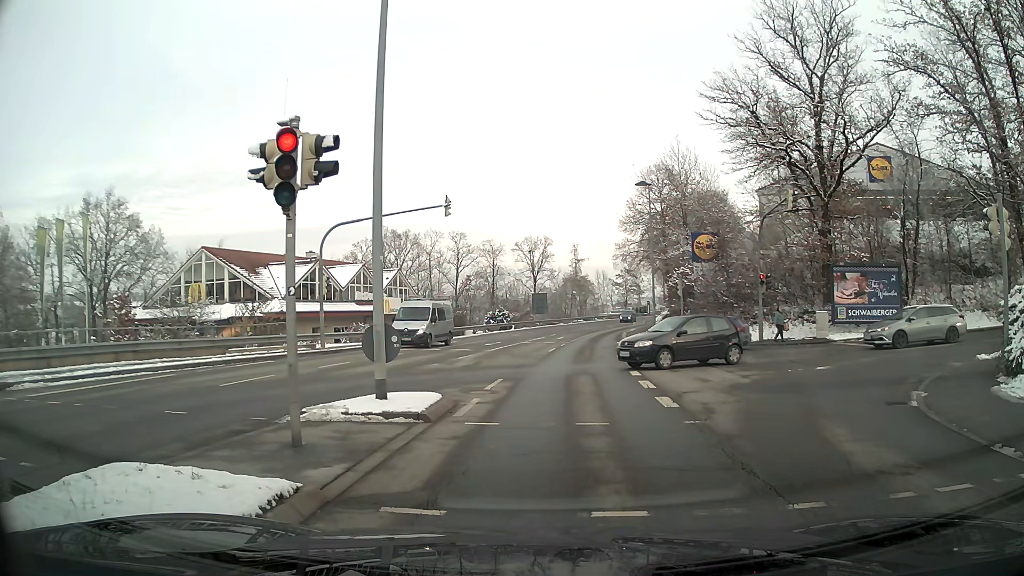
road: tertiary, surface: asphalt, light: Day
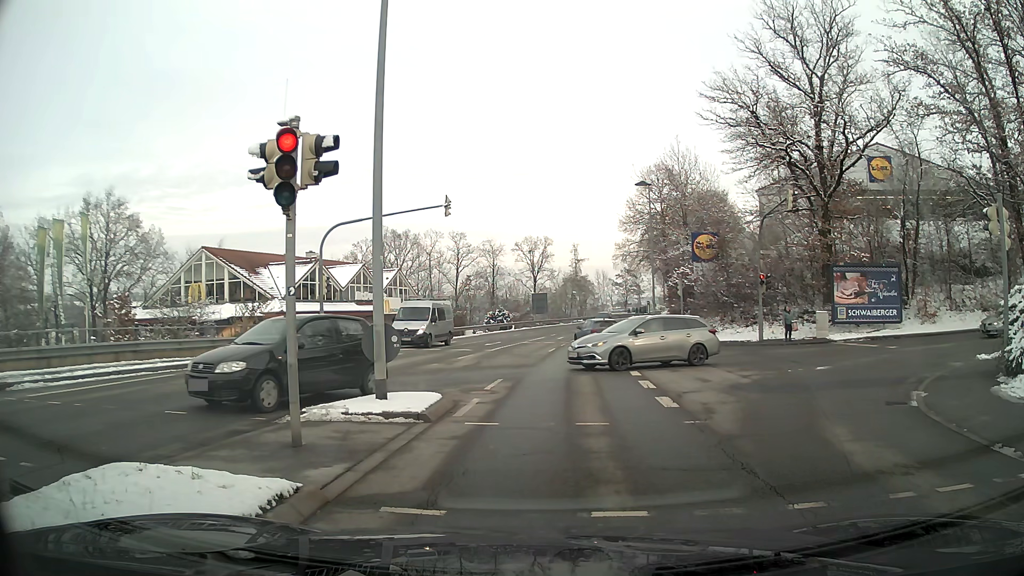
(0.0, 0.0) m; 0°
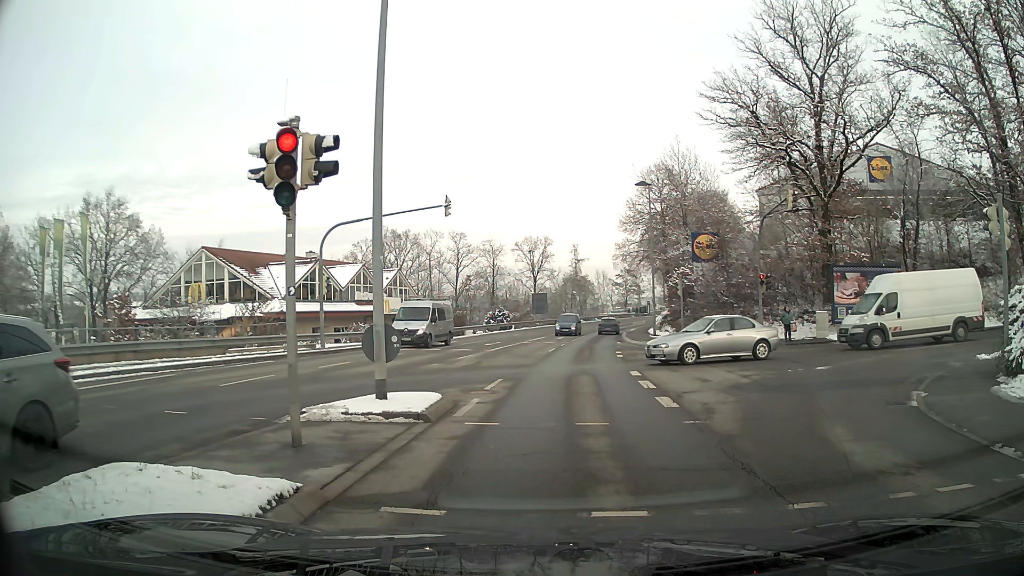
(0.0, 0.0) m; 0°
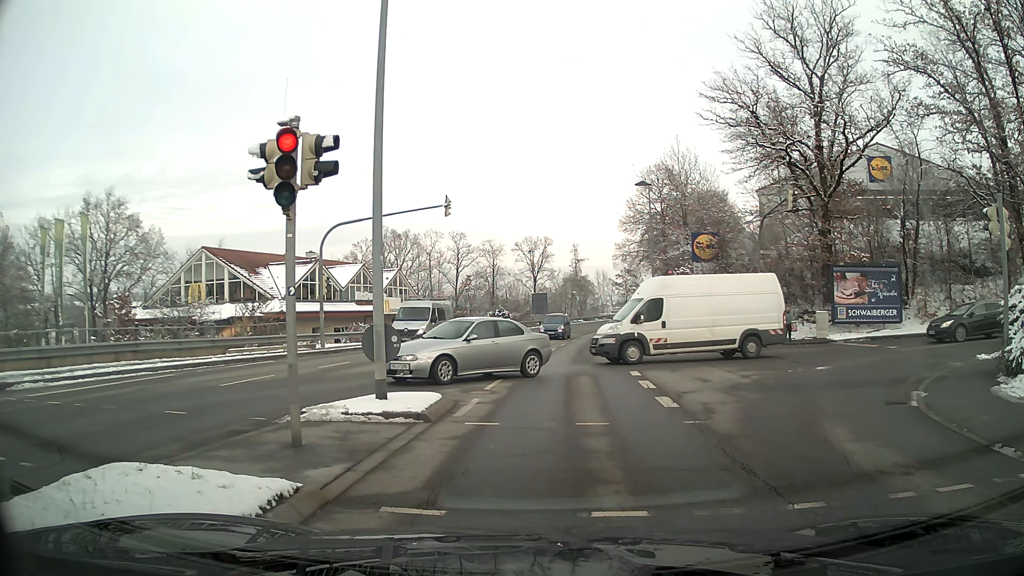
(0.0, 0.0) m; 0°
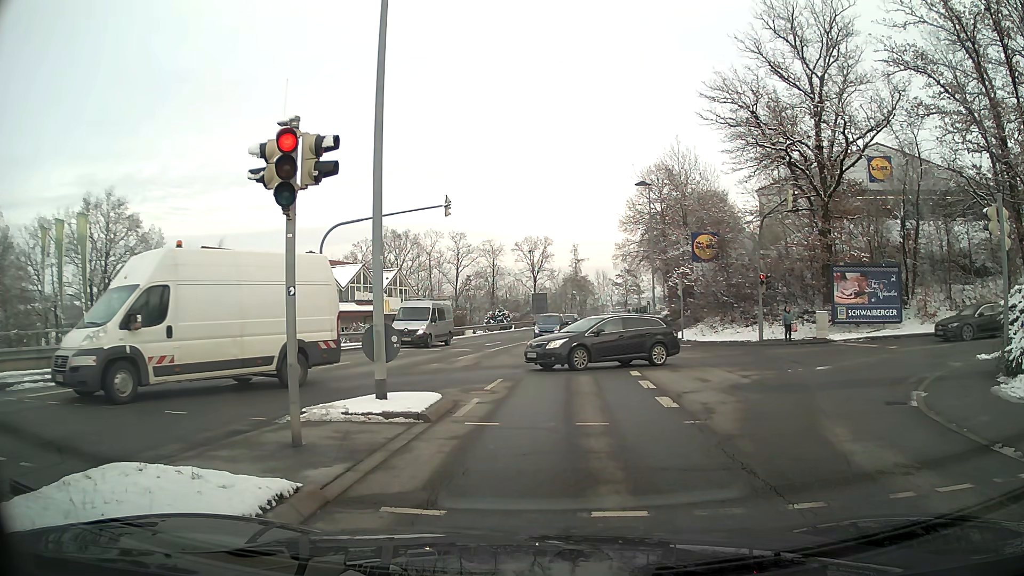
(0.0, 0.0) m; 0°
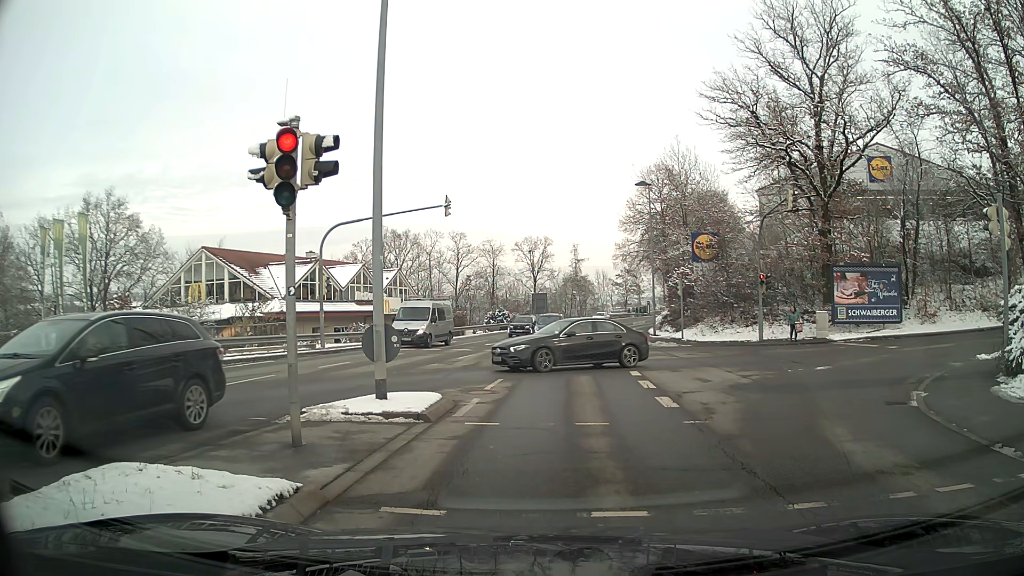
(0.0, 0.0) m; 0°
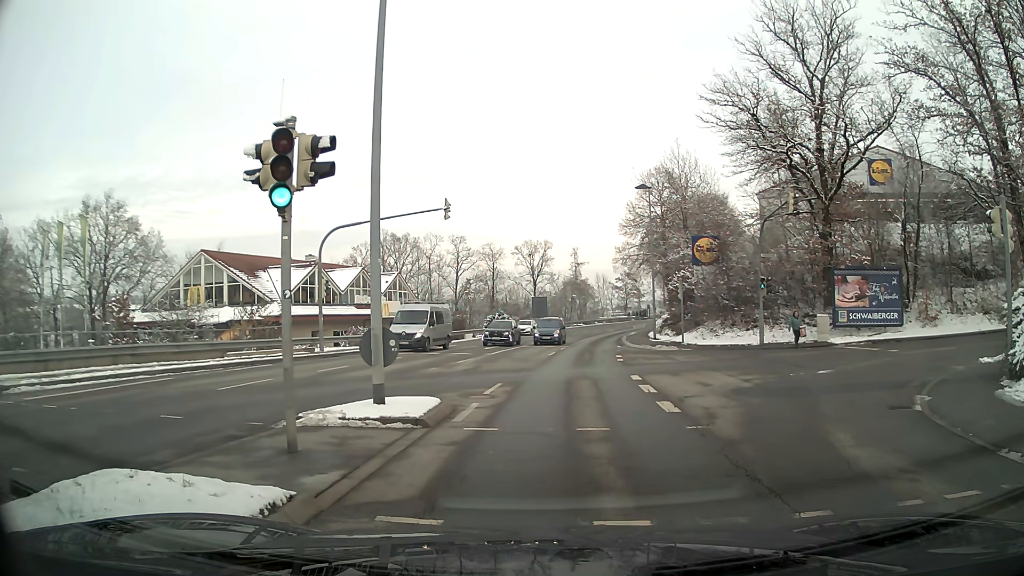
(0.0, +0.2) m; 0°
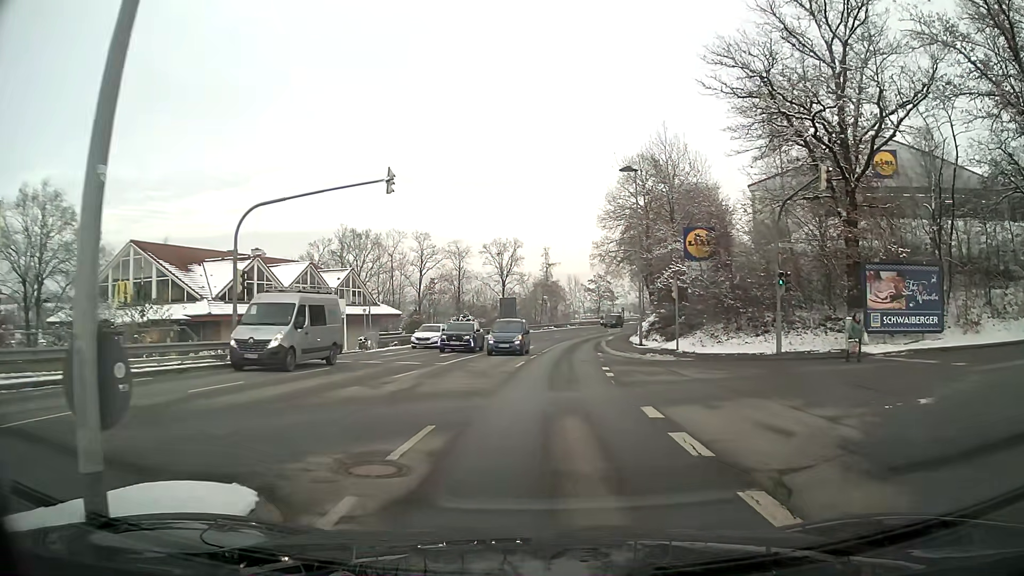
(+0.3, +6.8) m; +4°
(0, +10) (+1, +20) (+1, +30) (+2, +40) (+3, +50) (+4, +60) (+6, +70) (+9, +79) (+12, +89) (+15, +98) m
